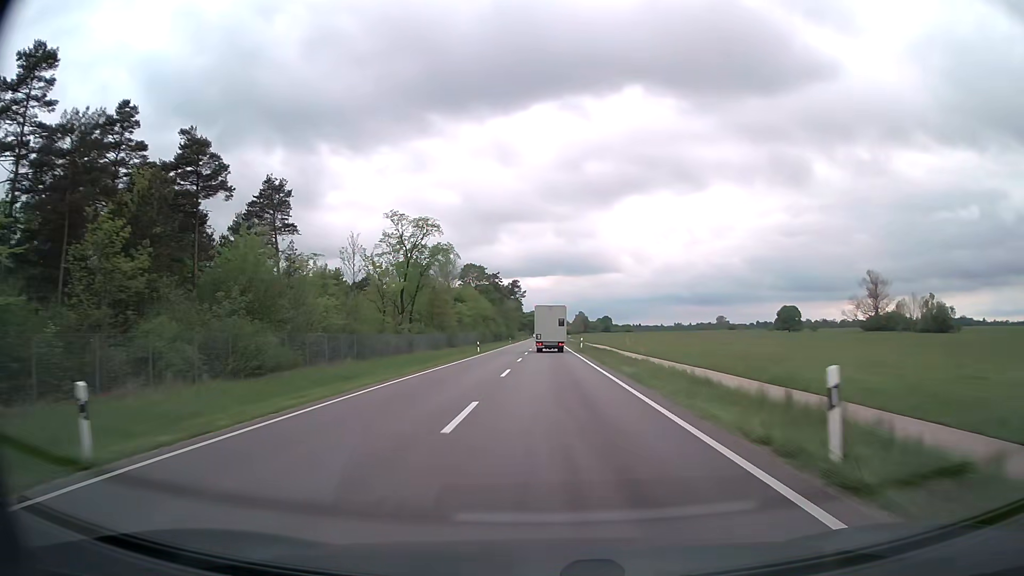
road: secondary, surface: asphalt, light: Day
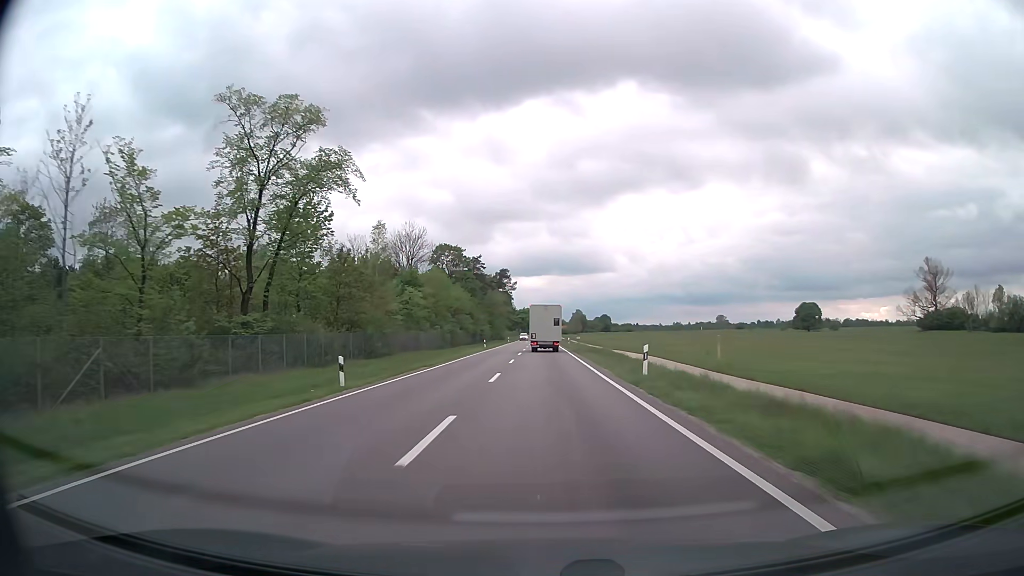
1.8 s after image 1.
(+0.1, +38.6) m; 0°
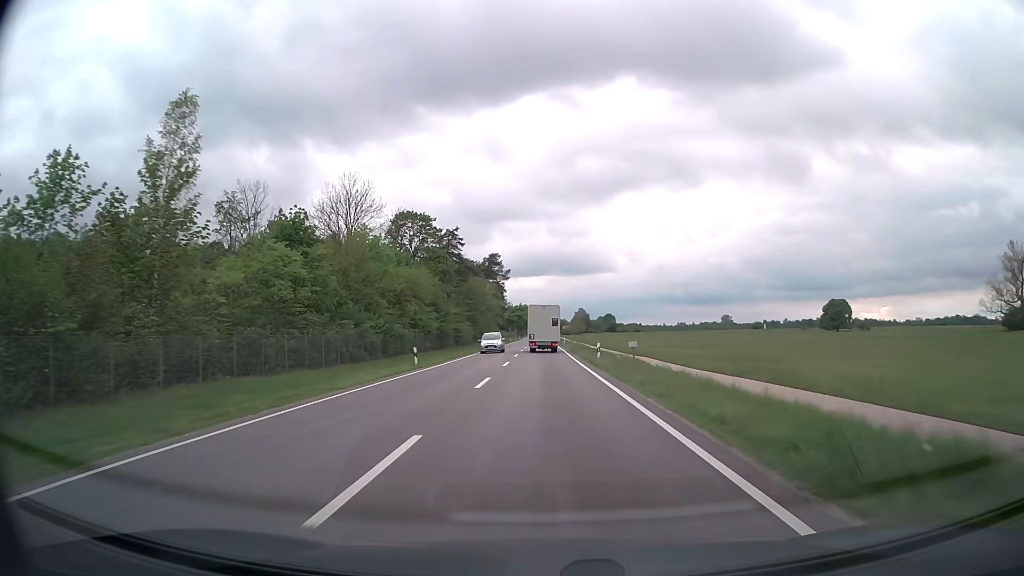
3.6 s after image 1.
(0.0, +38.5) m; 0°
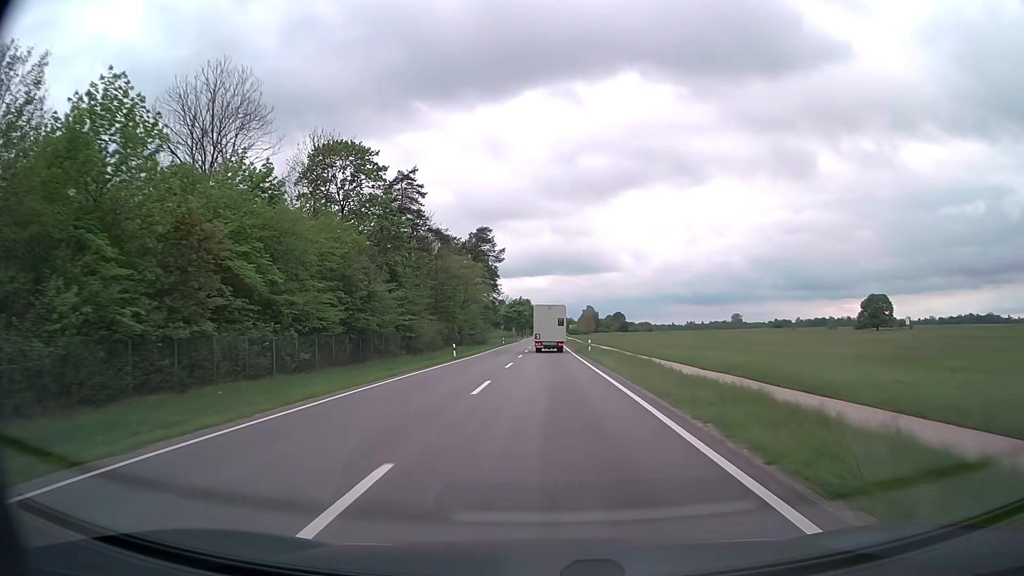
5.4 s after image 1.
(-0.2, +38.3) m; -1°
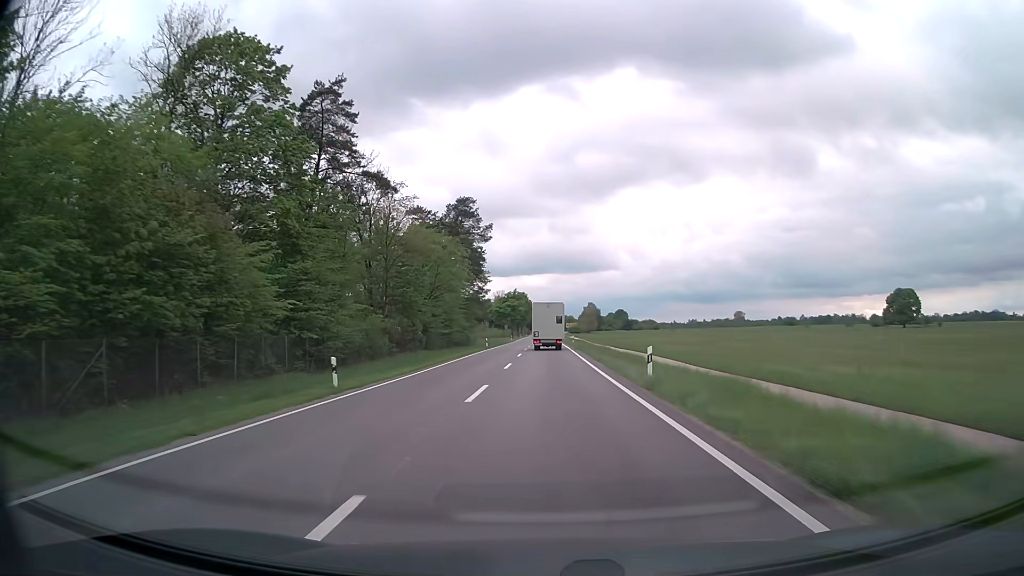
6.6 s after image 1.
(+0.1, +25.5) m; 0°
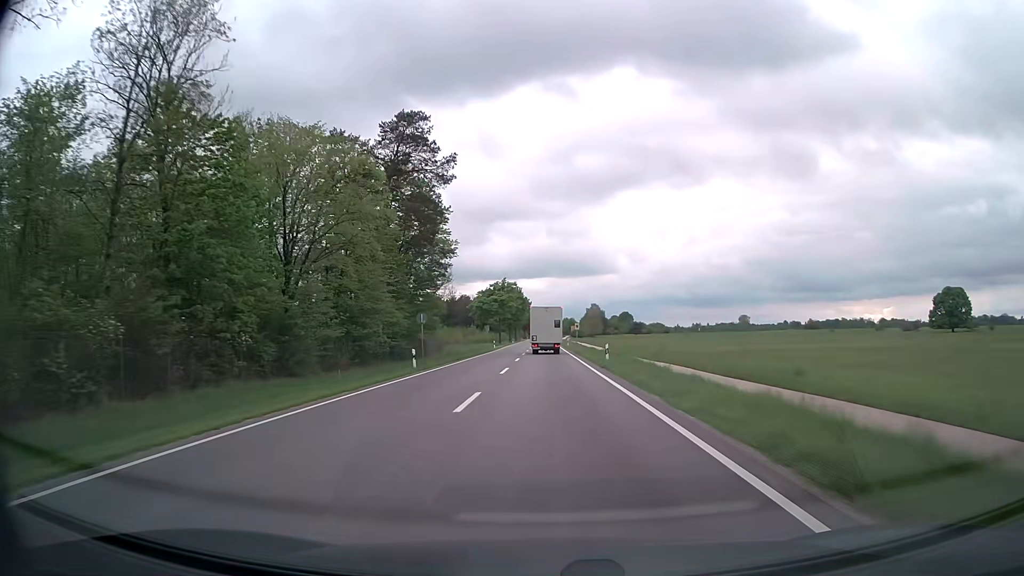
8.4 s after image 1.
(0.0, +38.1) m; 0°
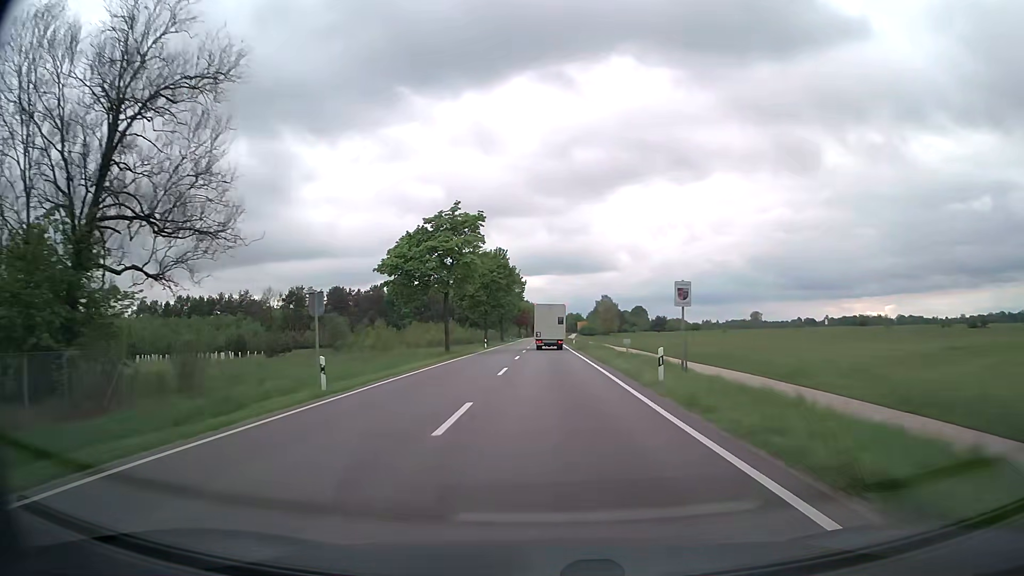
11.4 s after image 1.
(-0.1, +63.4) m; 0°
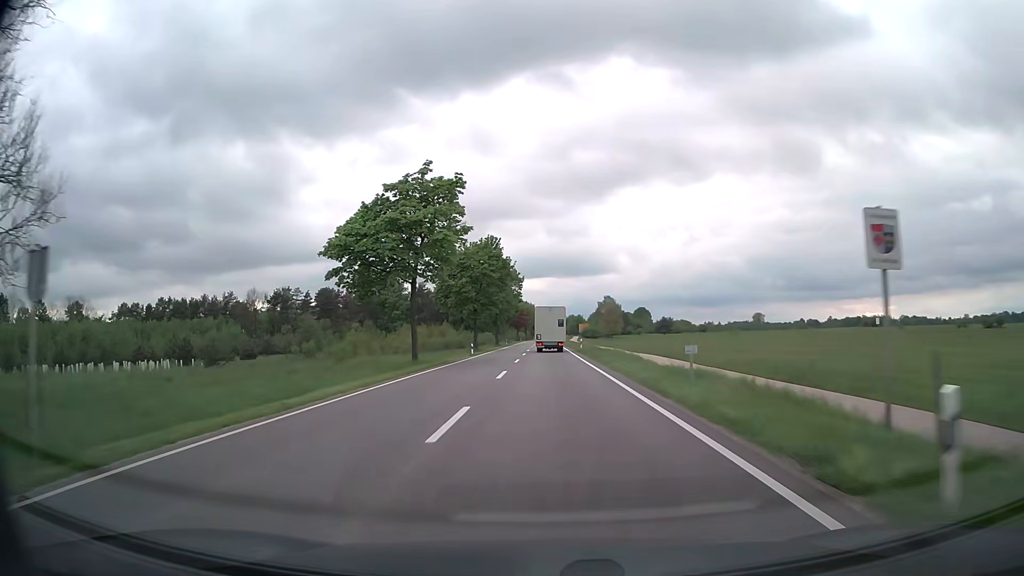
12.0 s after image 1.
(0.0, +12.7) m; 0°
(0, +10) (0, +20) (0, +30) (0, +40) (0, +50) (0, +60) (0, +70) (0, +80) (0, +90) (0, +100) m
